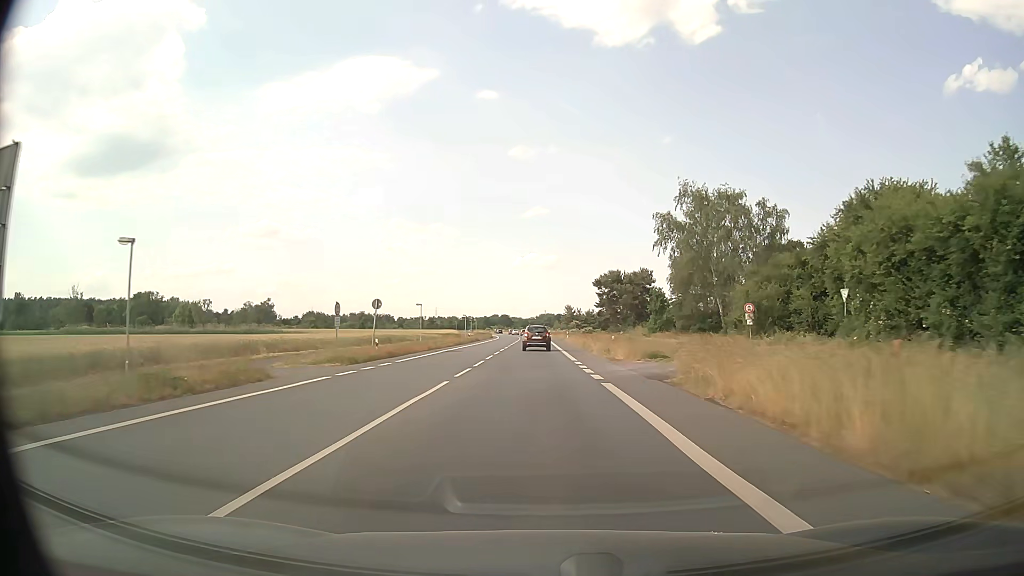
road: primary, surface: asphalt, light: Day
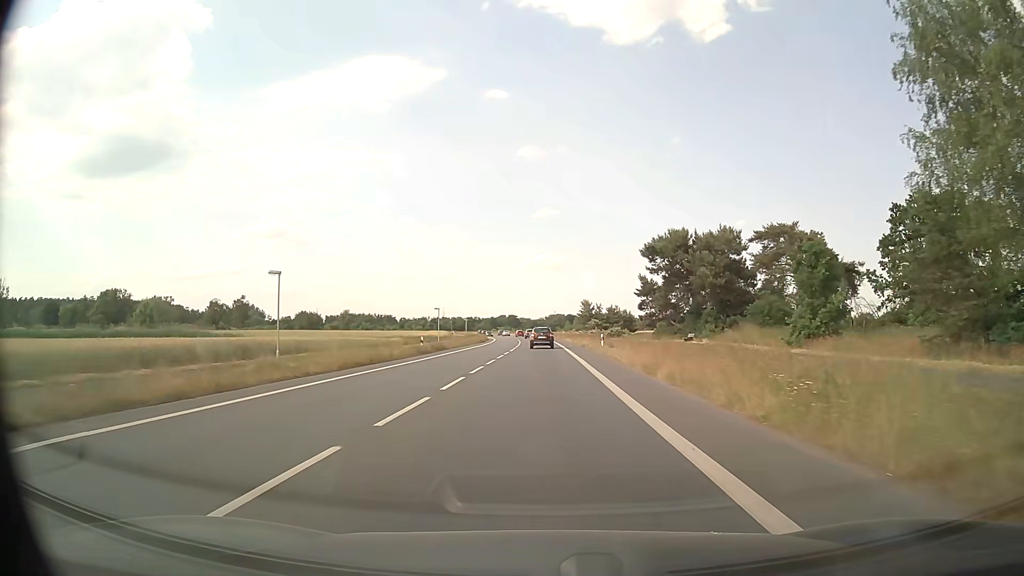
(-0.4, +39.9) m; -1°
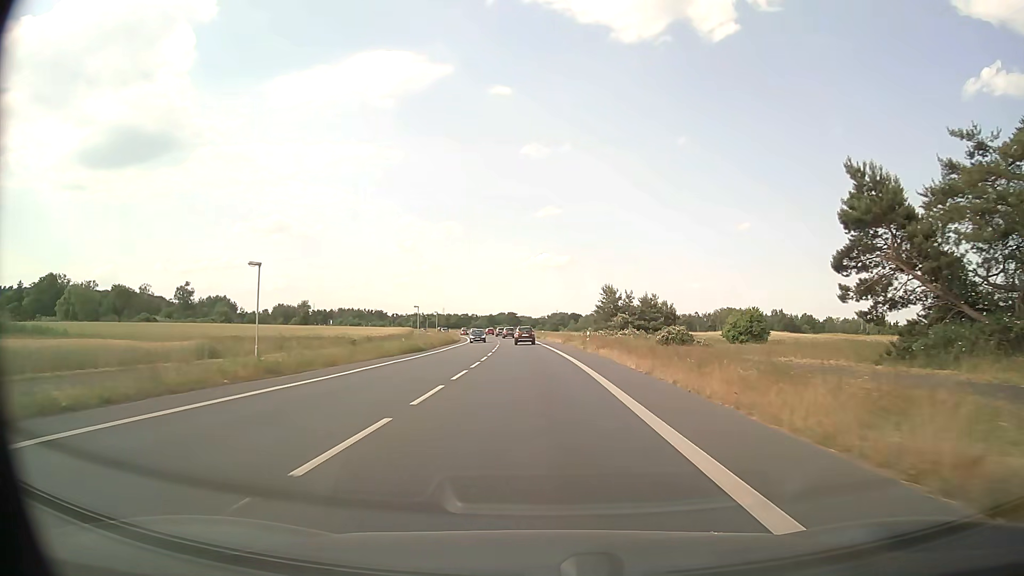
(0.0, +51.6) m; 0°
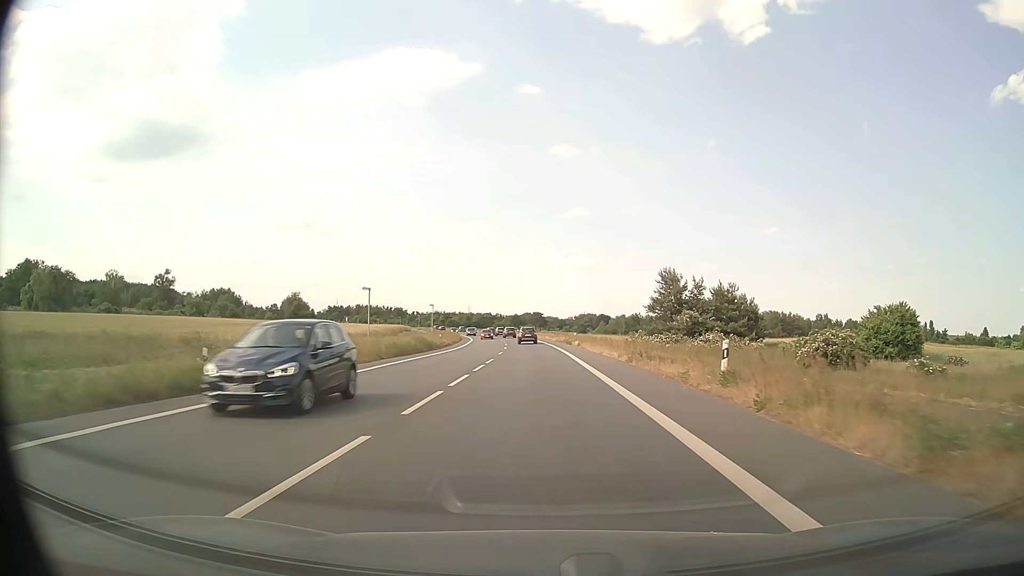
(-0.5, +31.9) m; -2°
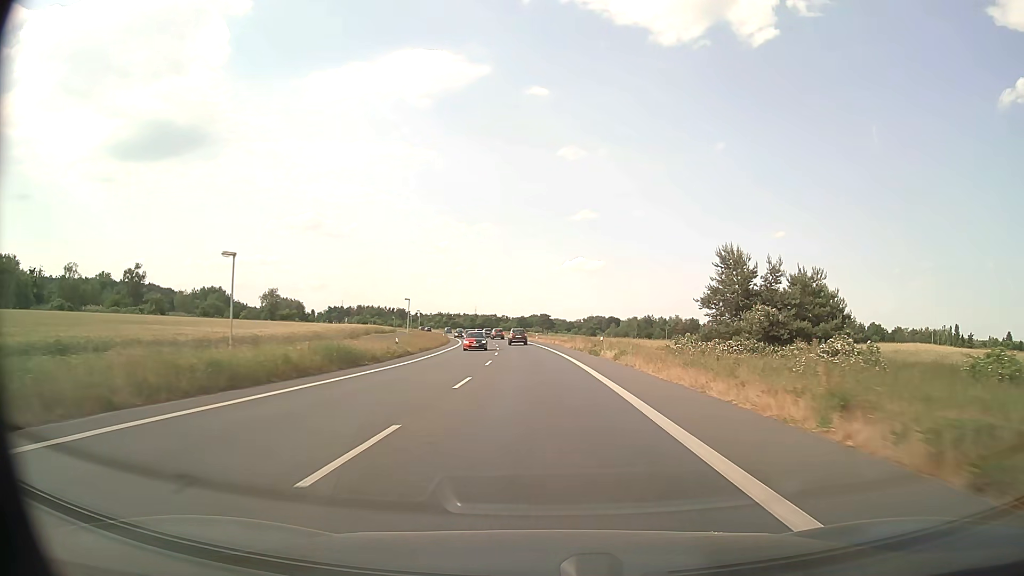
(-0.1, +22.8) m; -1°
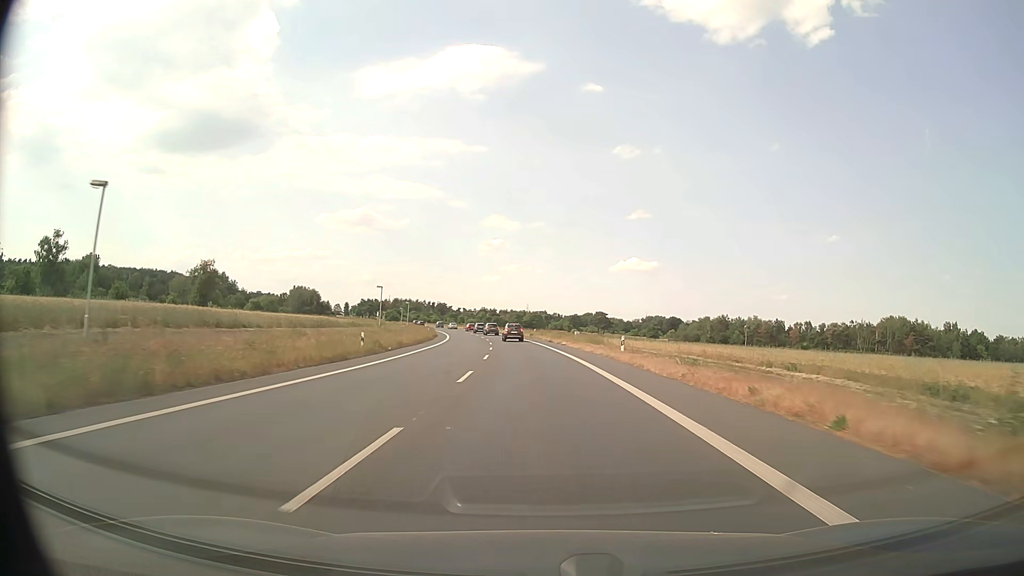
(-2.0, +60.2) m; -4°
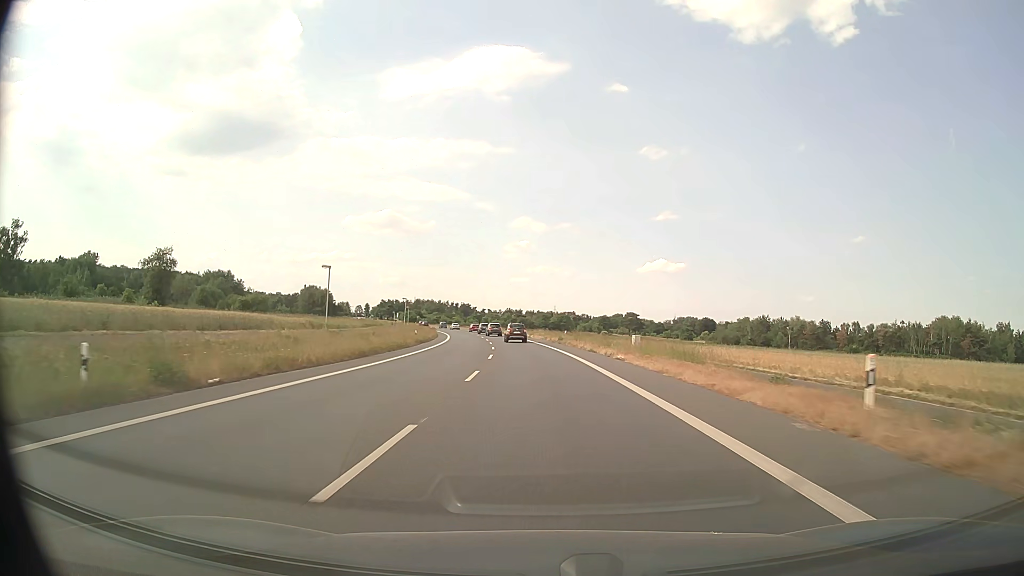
(-0.5, +23.5) m; -2°
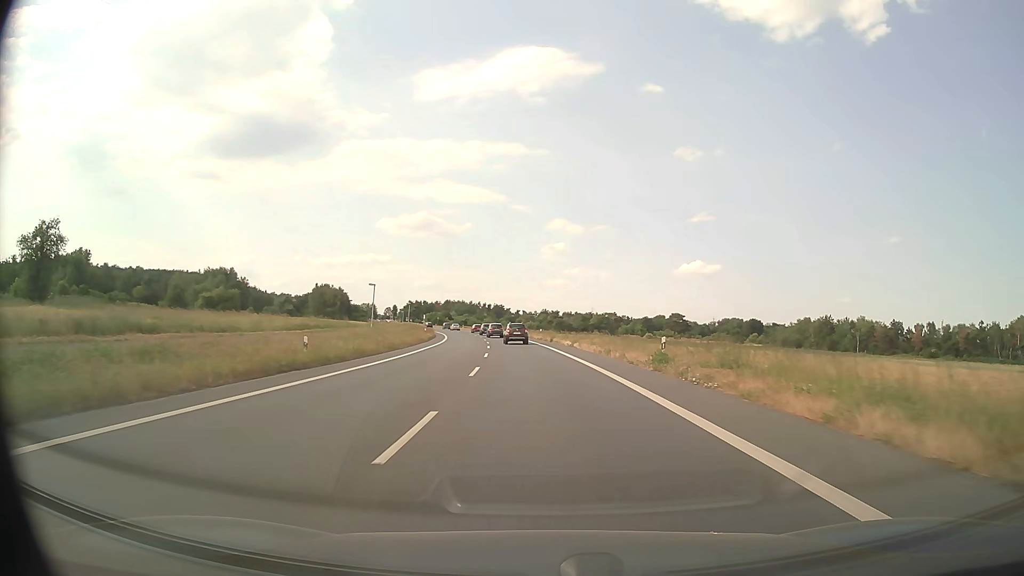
(-1.0, +34.6) m; -3°
(0, +10) (0, +20) (-1, +30) (-1, +40) (-2, +50) (-3, +60) (-4, +70) (-5, +80) (-7, +90) (-8, +100) m
